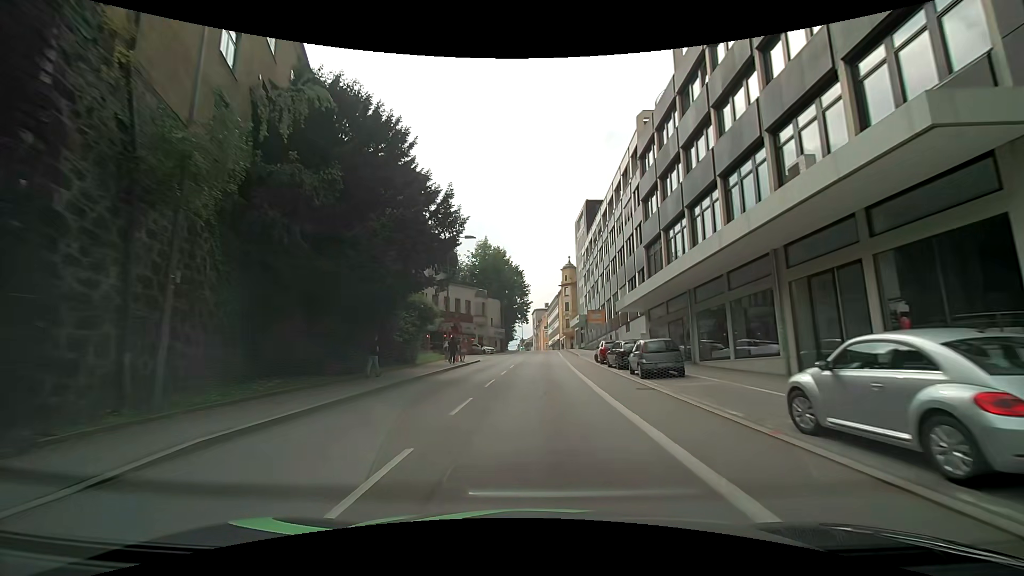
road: tertiary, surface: asphalt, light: Day
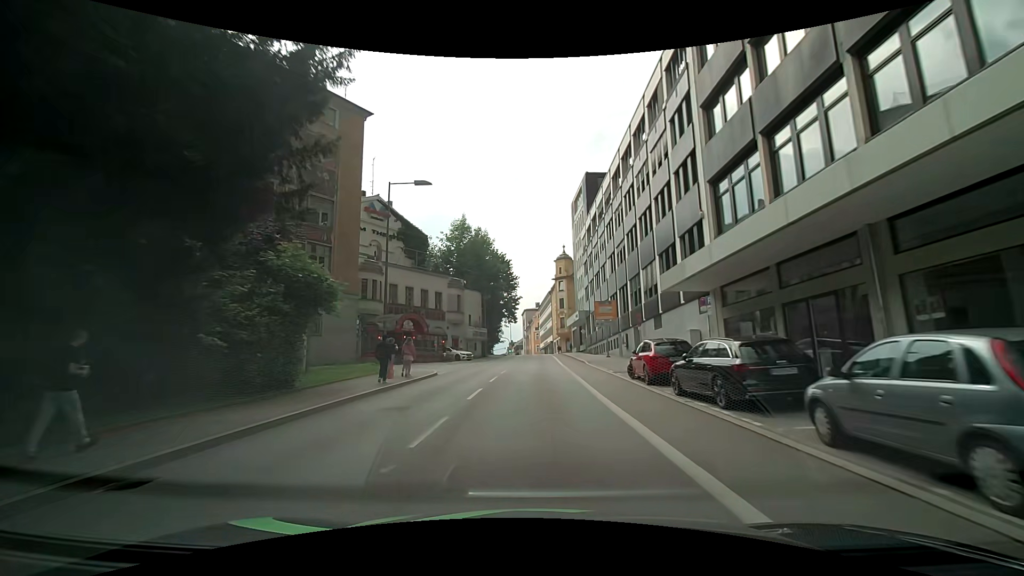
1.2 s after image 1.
(+0.2, +14.8) m; +1°
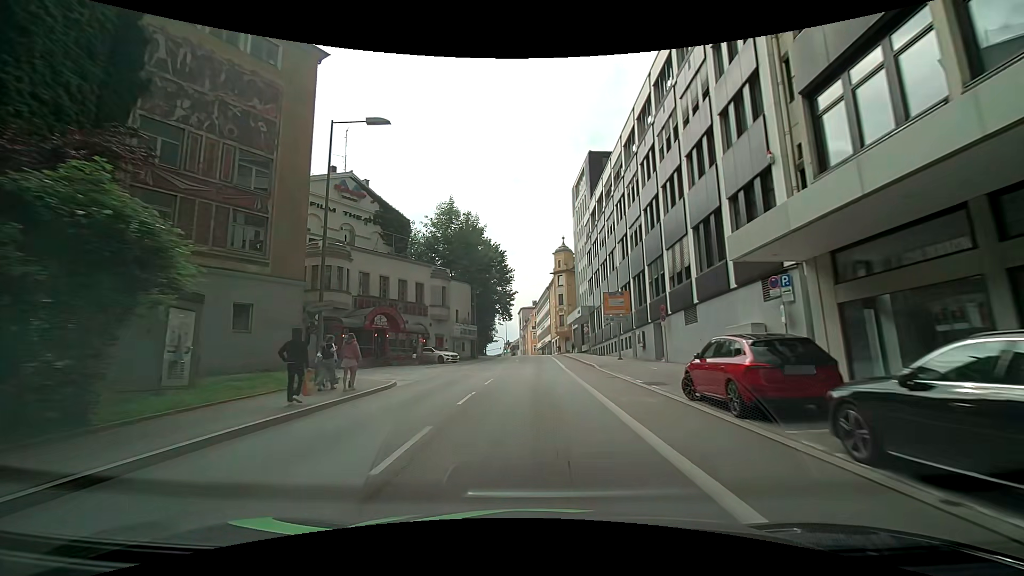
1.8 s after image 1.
(0.0, +7.4) m; -1°
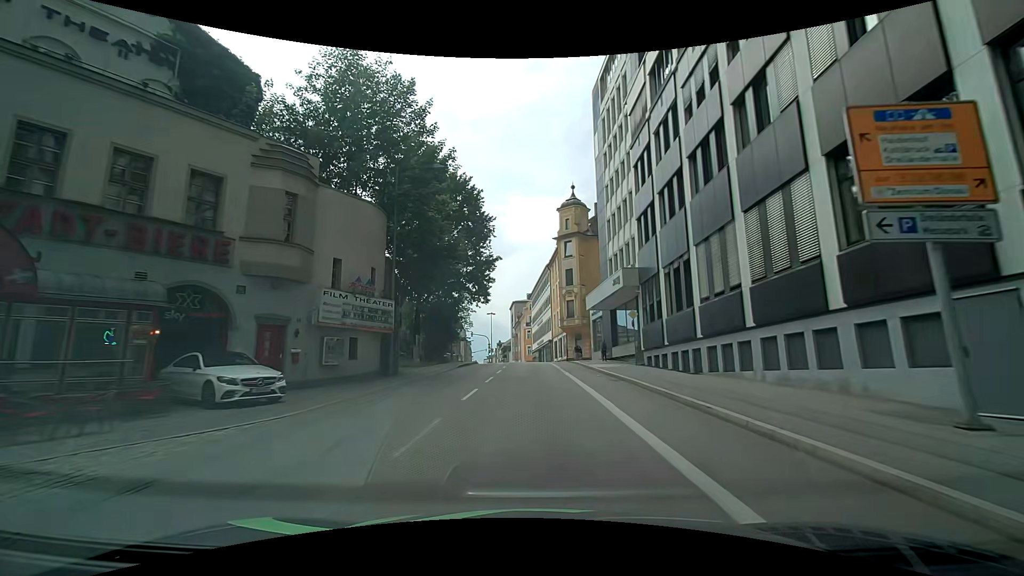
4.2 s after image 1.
(+0.7, +29.3) m; 0°
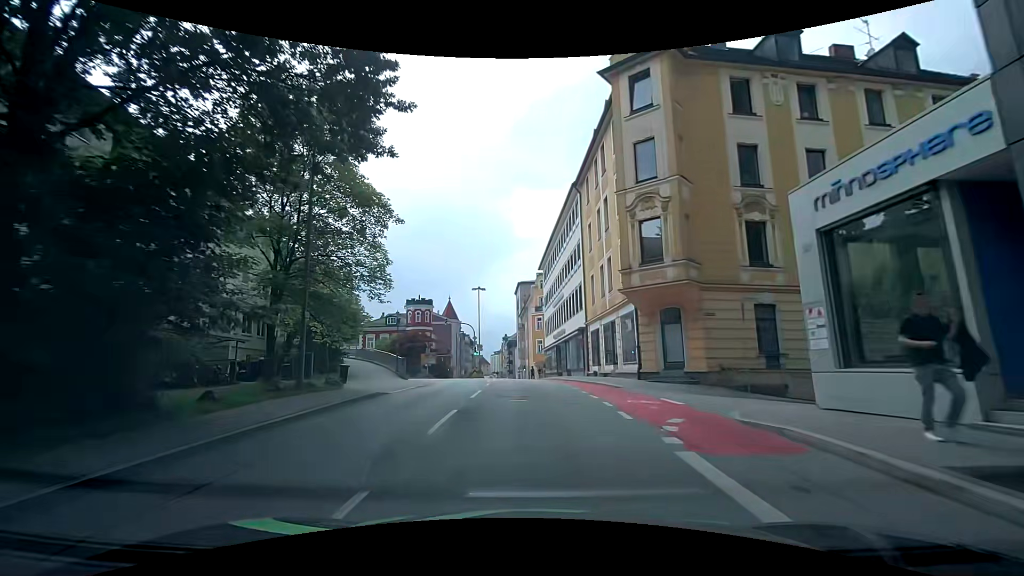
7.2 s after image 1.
(+0.9, +34.3) m; 0°
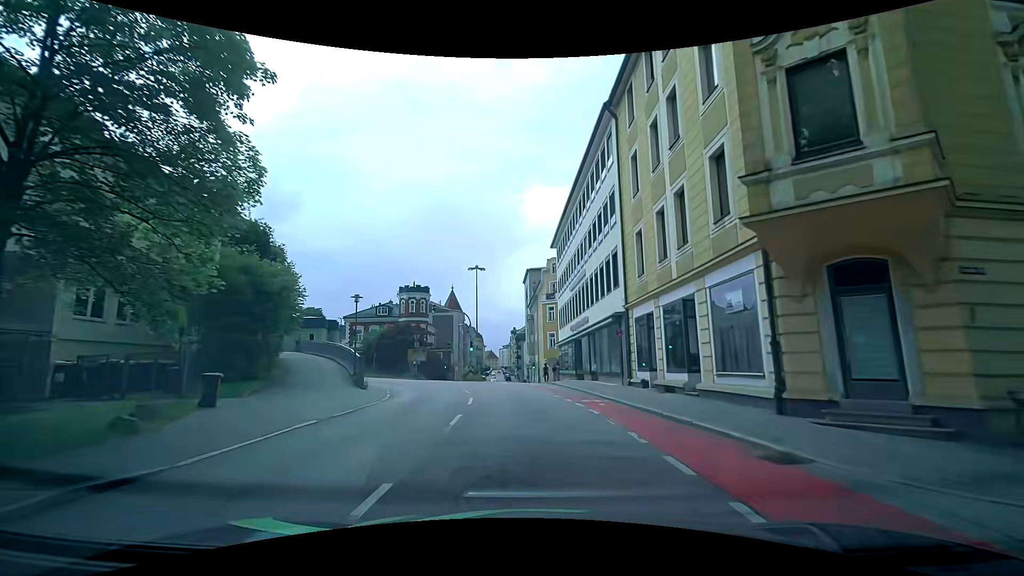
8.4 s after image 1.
(-0.1, +11.4) m; -1°
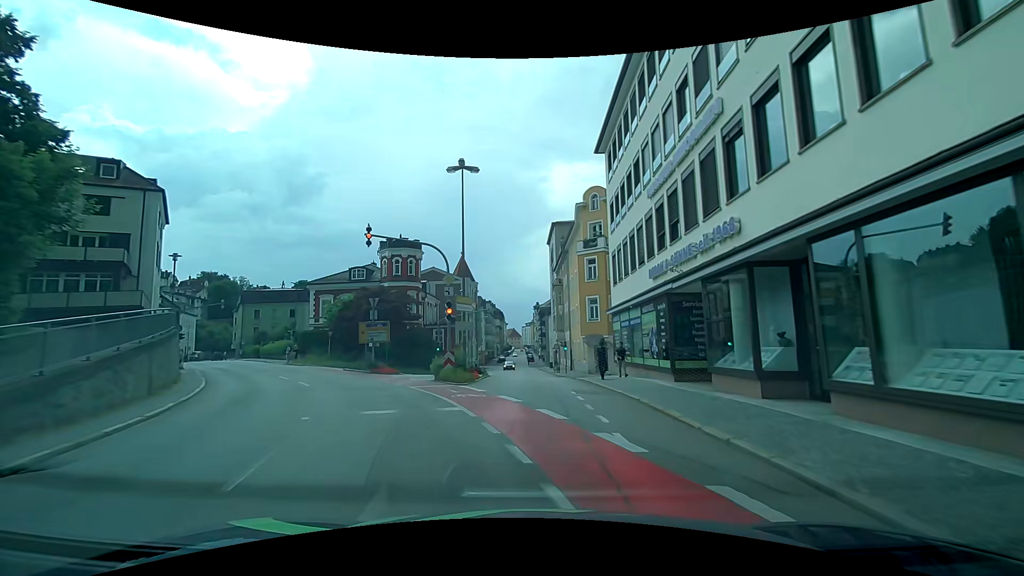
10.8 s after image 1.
(-0.3, +21.5) m; -1°
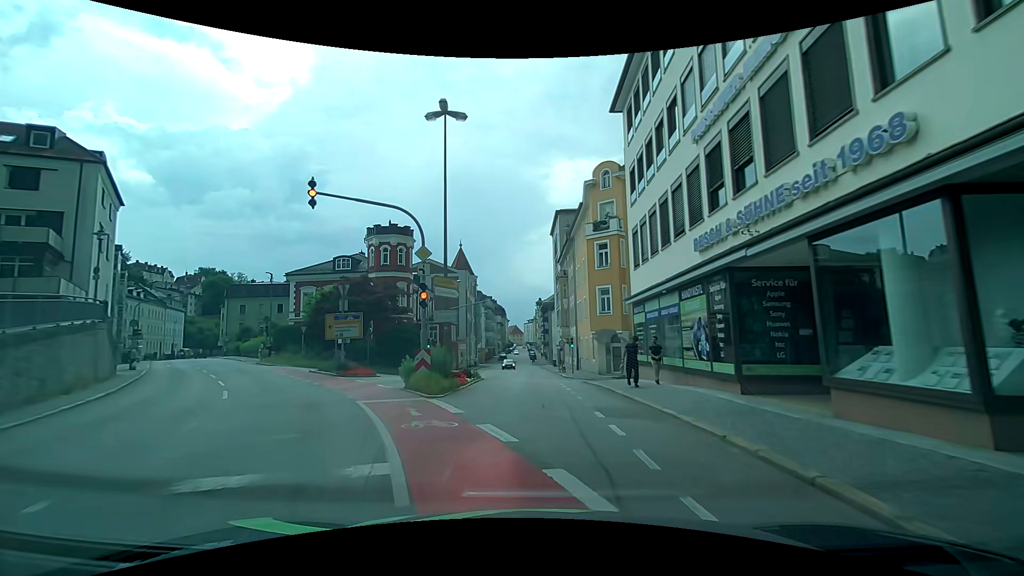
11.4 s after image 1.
(-0.1, +5.5) m; -1°
(0, +10) (0, +20) (0, +30) (0, +40) (0, +50) (0, +60) (0, +70) (0, +80) (0, +90) (-1, +100) m
